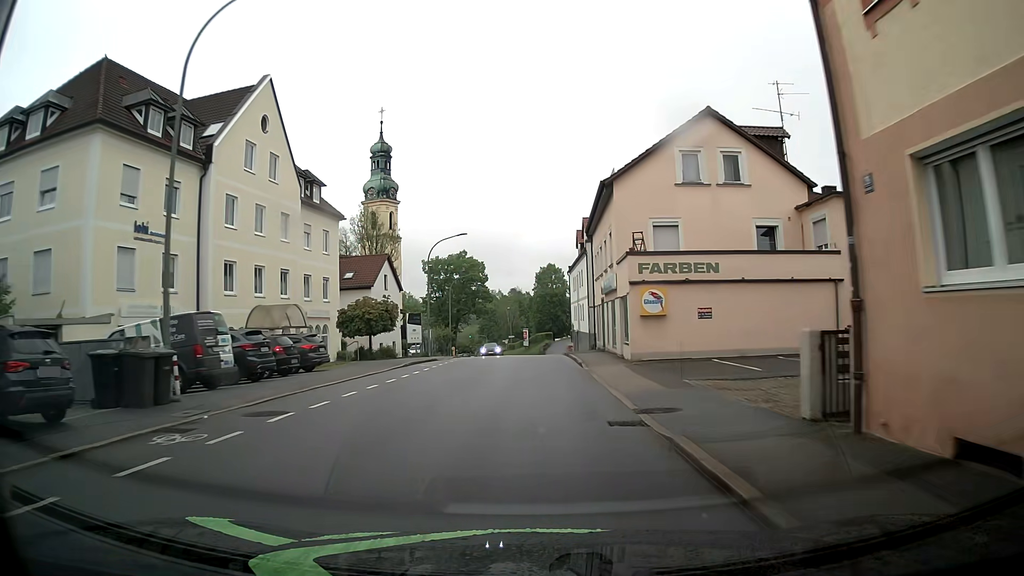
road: tertiary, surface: asphalt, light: Day
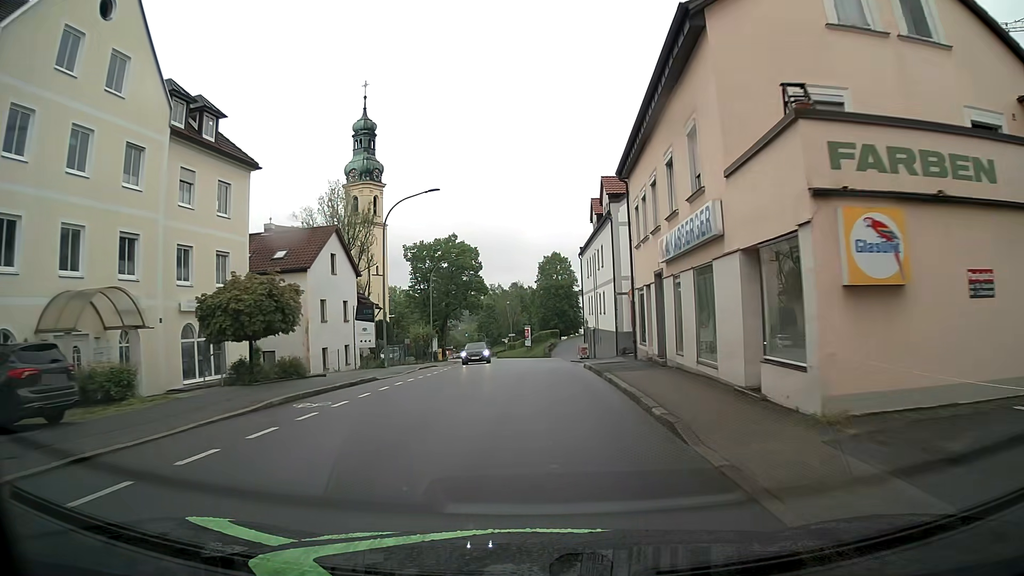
(0.0, +15.2) m; -1°
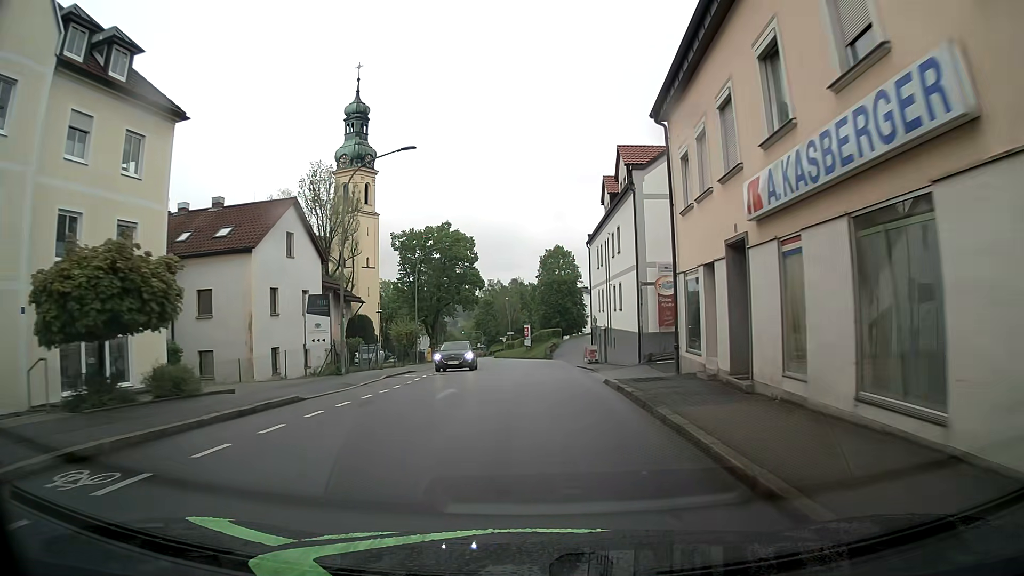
(0.0, +7.6) m; 0°
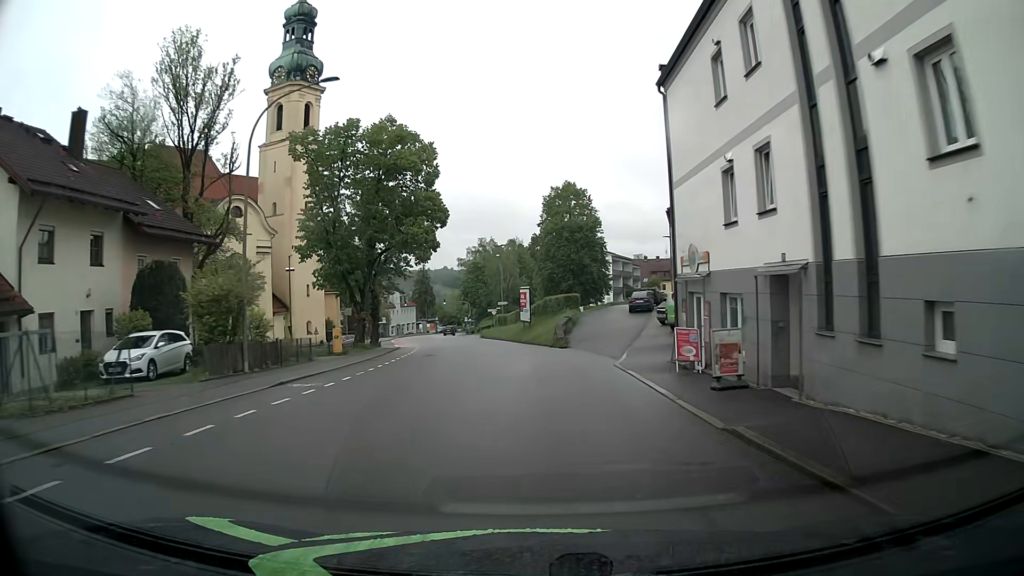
(+0.2, +30.9) m; 0°
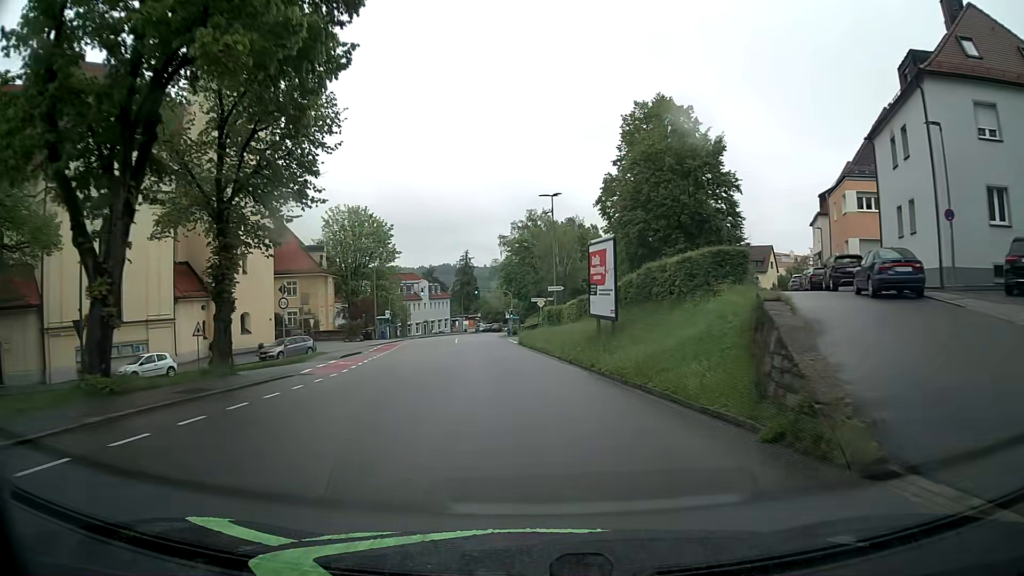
(-1.1, +31.0) m; -5°
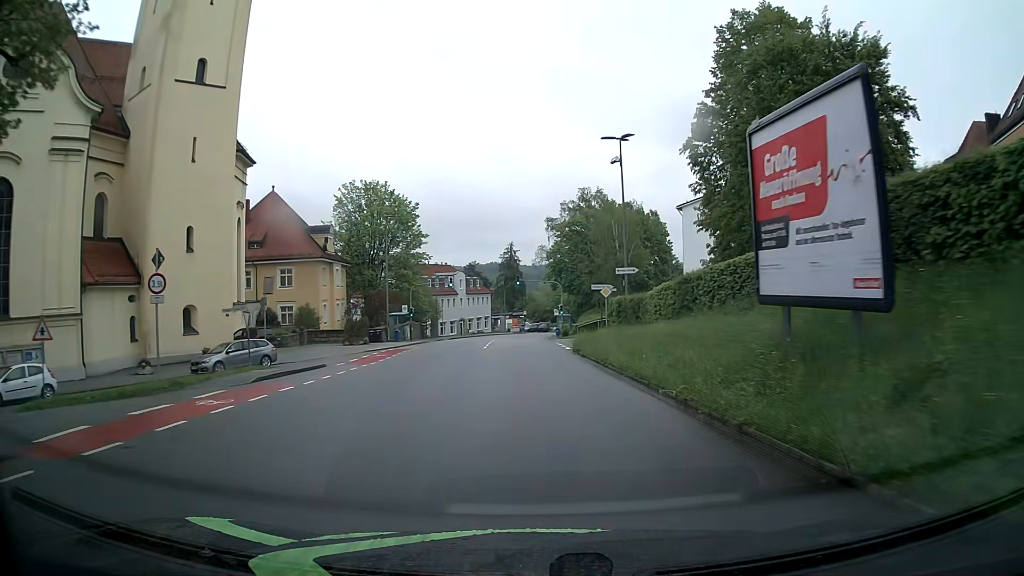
(-0.5, +15.3) m; -3°
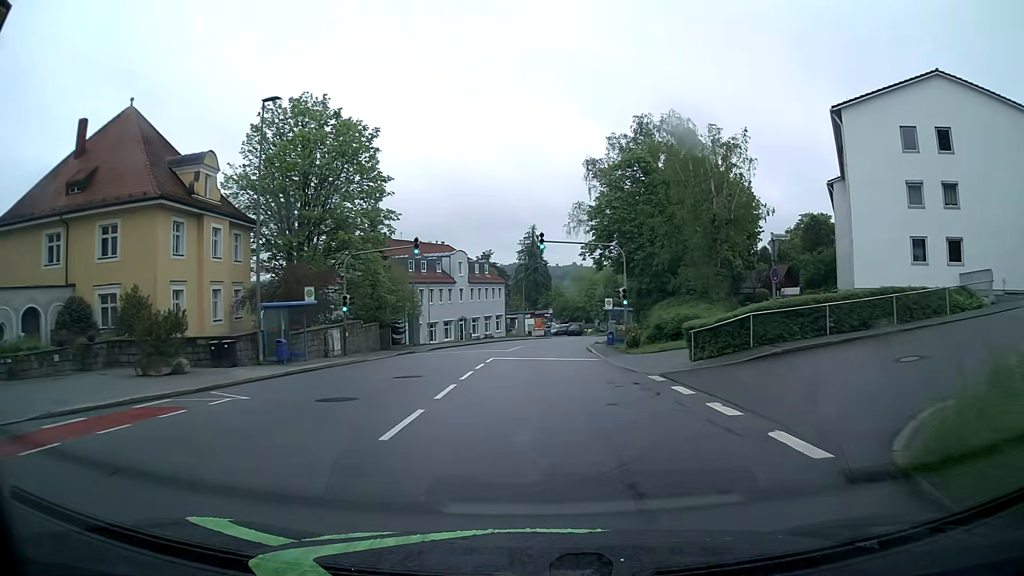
(-0.9, +30.5) m; -3°
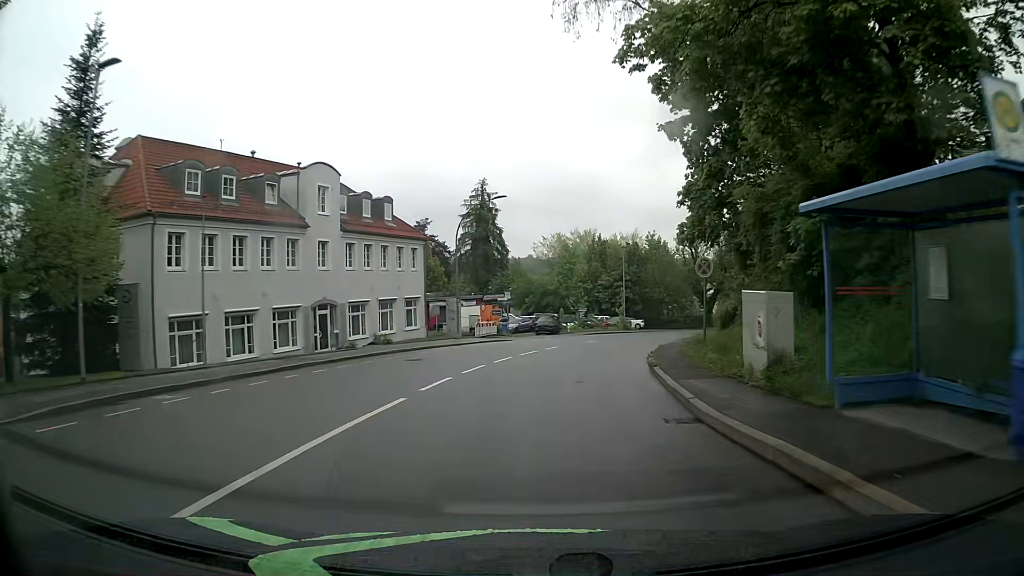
(+0.8, +38.1) m; +4°
(0, +10) (+1, +20) (+3, +30) (+5, +39) (+9, +49) (+13, +58) (+18, +66) (+24, +74) (+31, +81) (+38, +89) m
